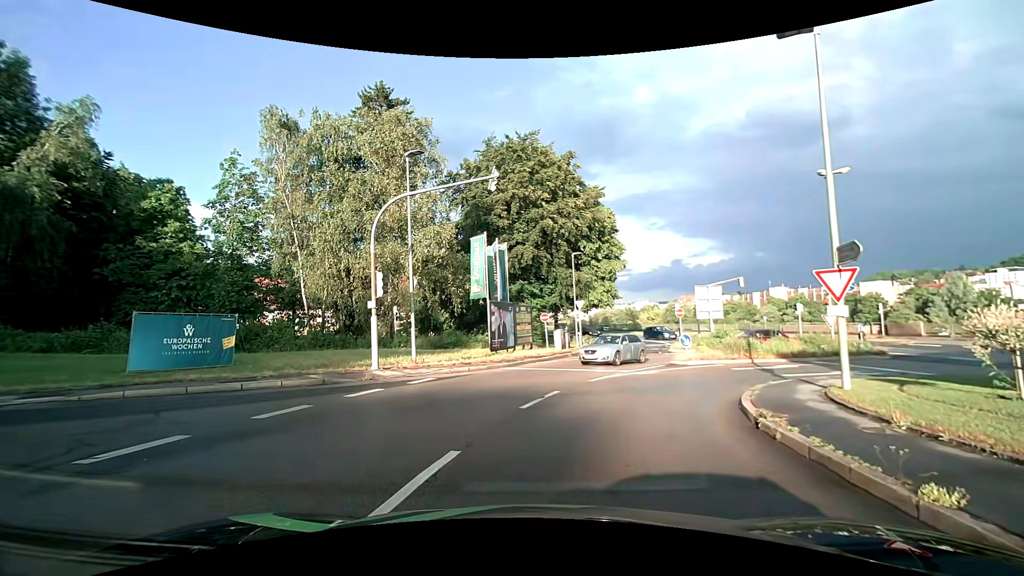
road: tertiary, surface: asphalt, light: Day
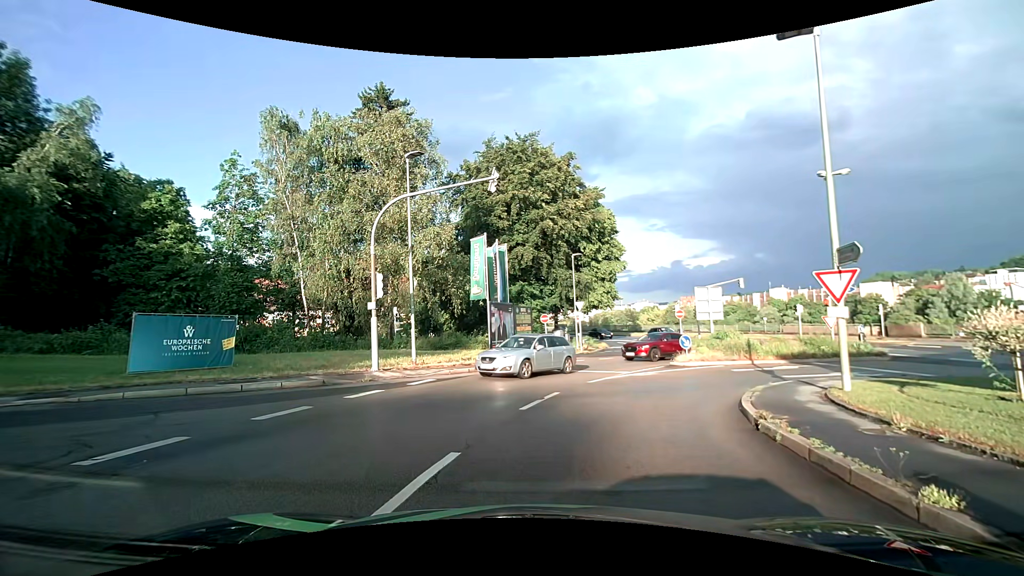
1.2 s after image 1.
(0.0, +0.1) m; 0°
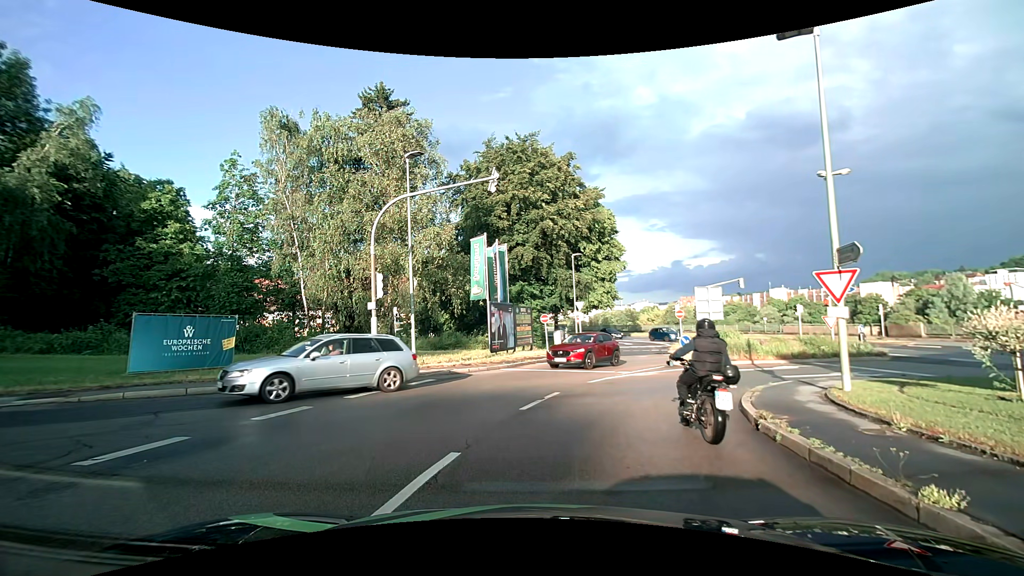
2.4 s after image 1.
(0.0, 0.0) m; 0°
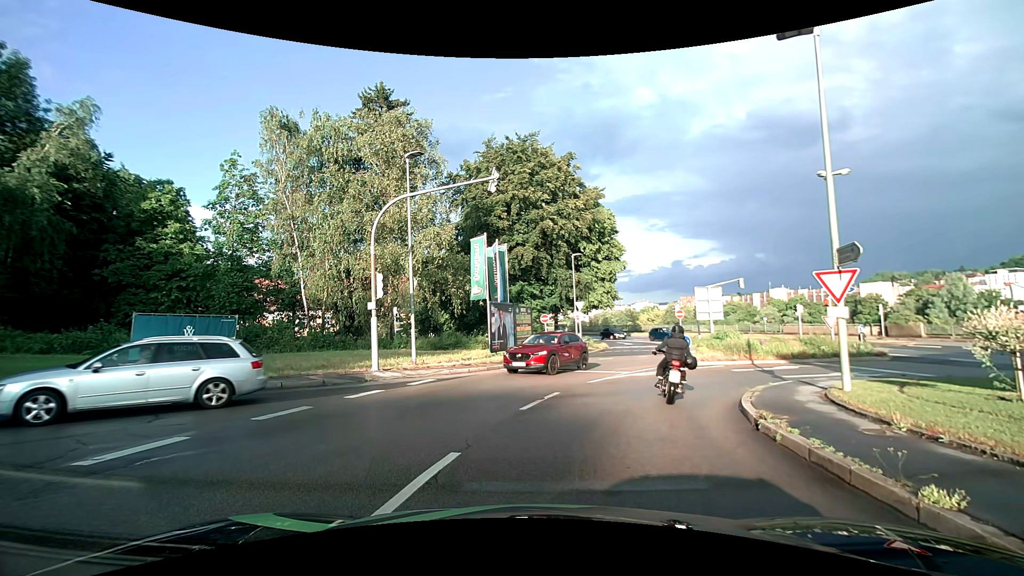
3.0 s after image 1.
(0.0, 0.0) m; 0°
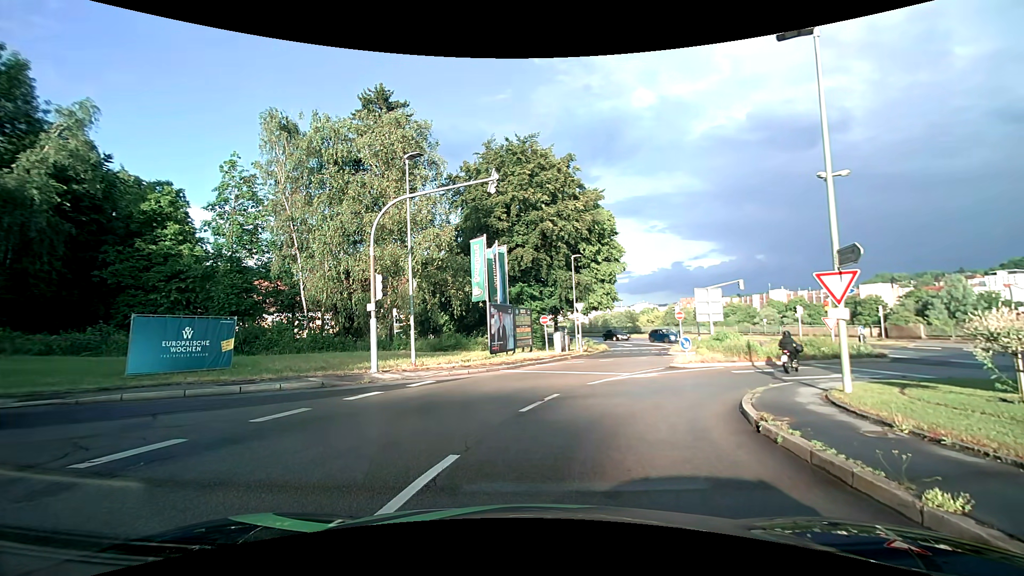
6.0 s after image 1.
(0.0, 0.0) m; 0°
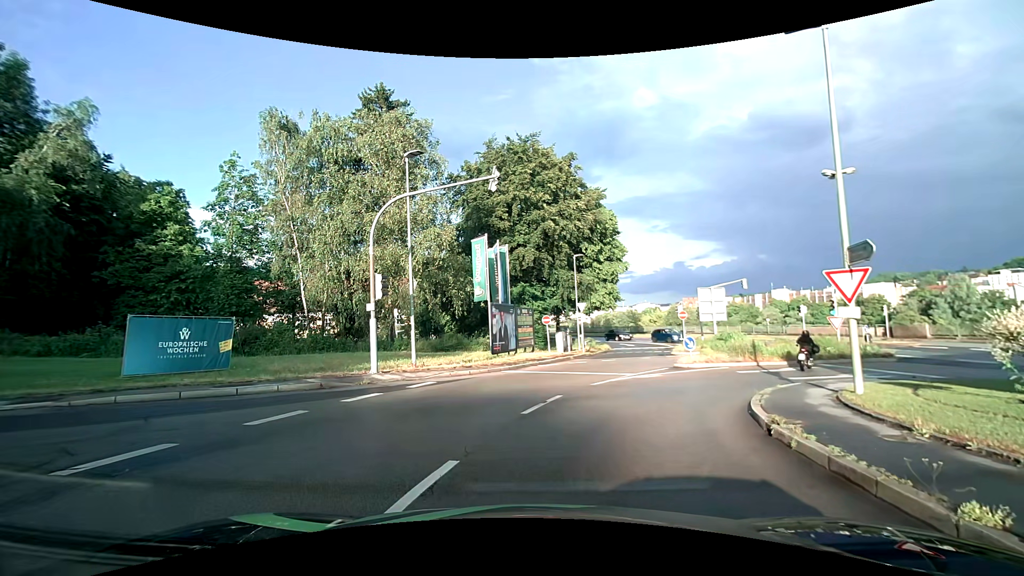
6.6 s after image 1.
(0.0, +0.3) m; 0°
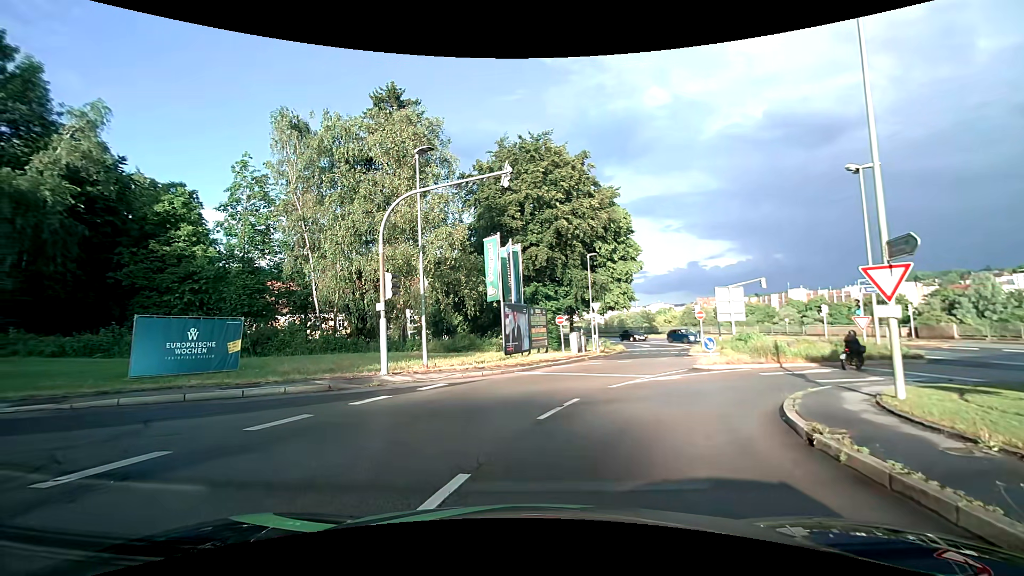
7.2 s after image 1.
(0.0, +0.6) m; 0°
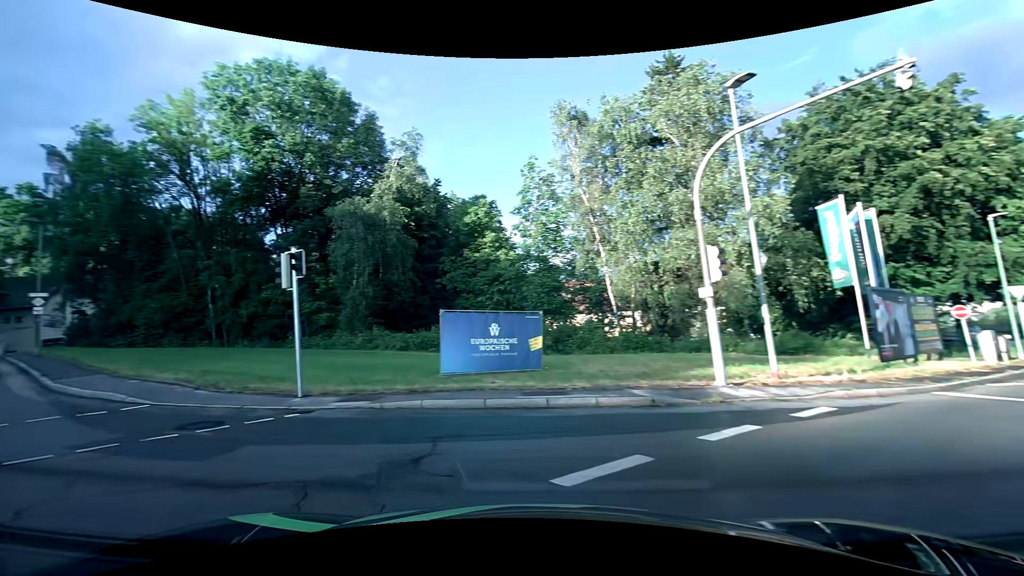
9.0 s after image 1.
(-1.4, +4.2) m; -36°
(-6, +8) (-14, +14) (-22, +20) (-29, +26) (-39, +28) (-46, +21) (-50, +12) (-53, +3) (-56, -7) (-59, -16) m
